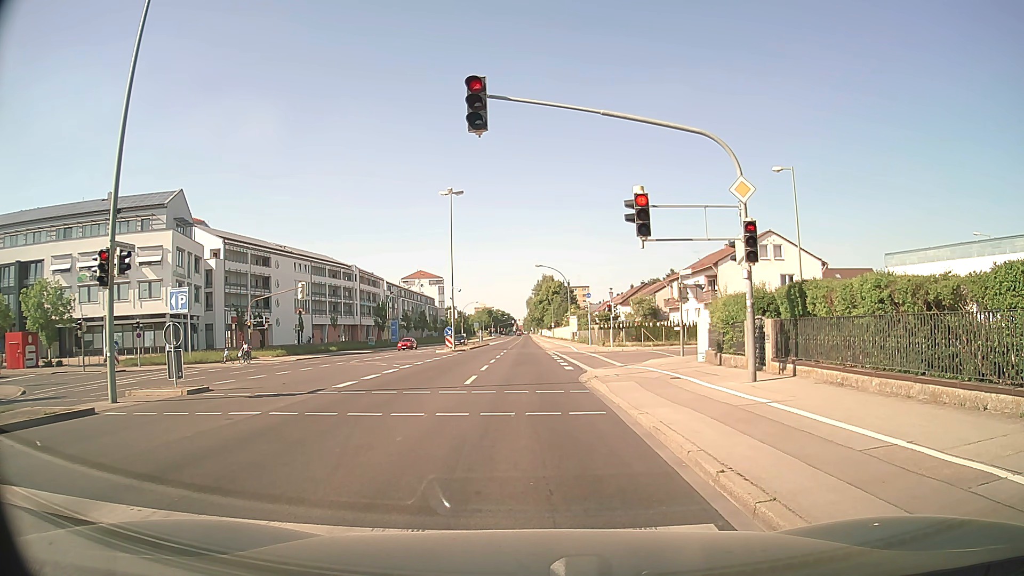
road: secondary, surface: asphalt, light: Day
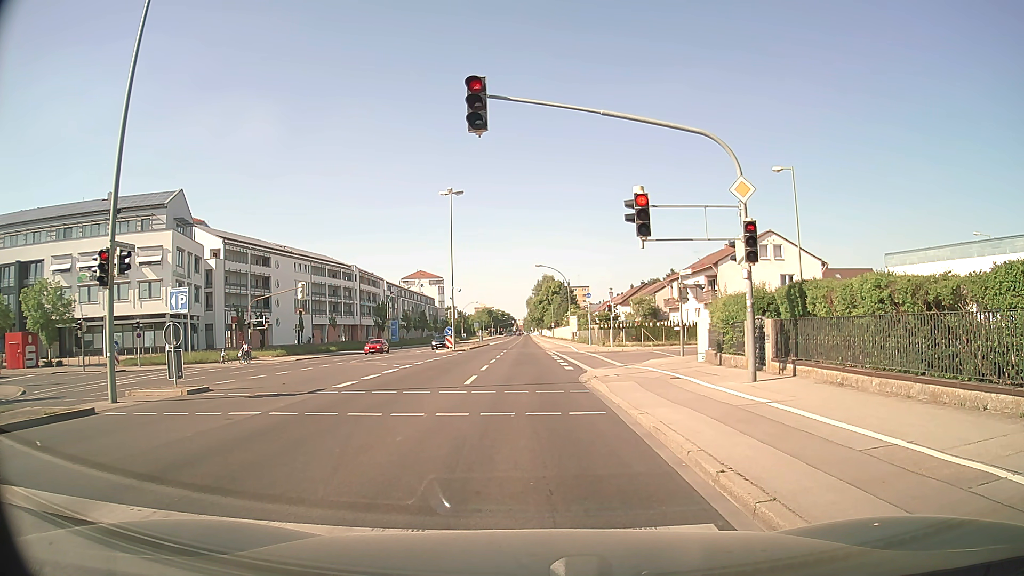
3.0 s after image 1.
(0.0, 0.0) m; 0°
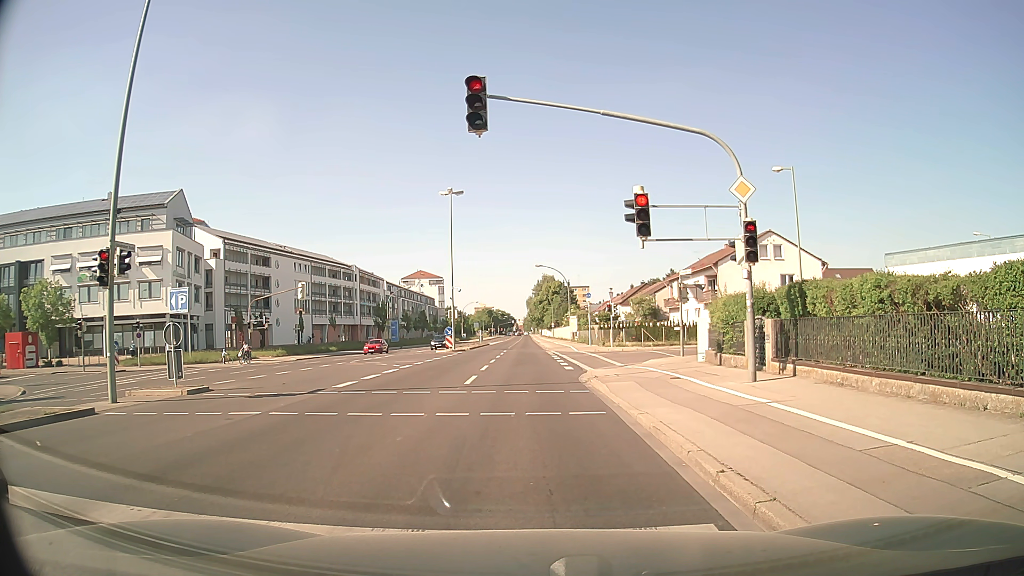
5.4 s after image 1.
(0.0, 0.0) m; 0°
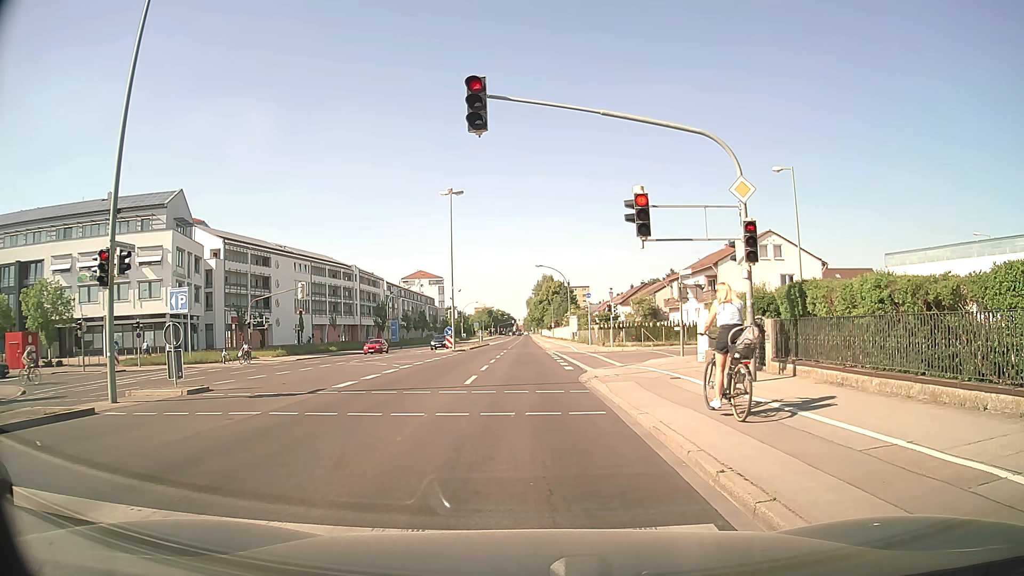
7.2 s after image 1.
(0.0, 0.0) m; 0°
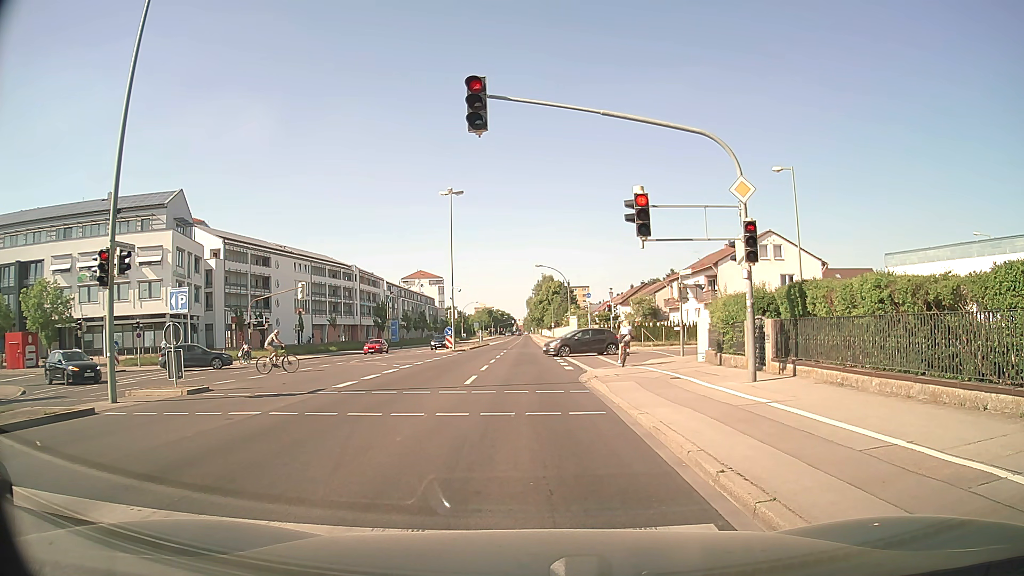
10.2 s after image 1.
(0.0, 0.0) m; 0°
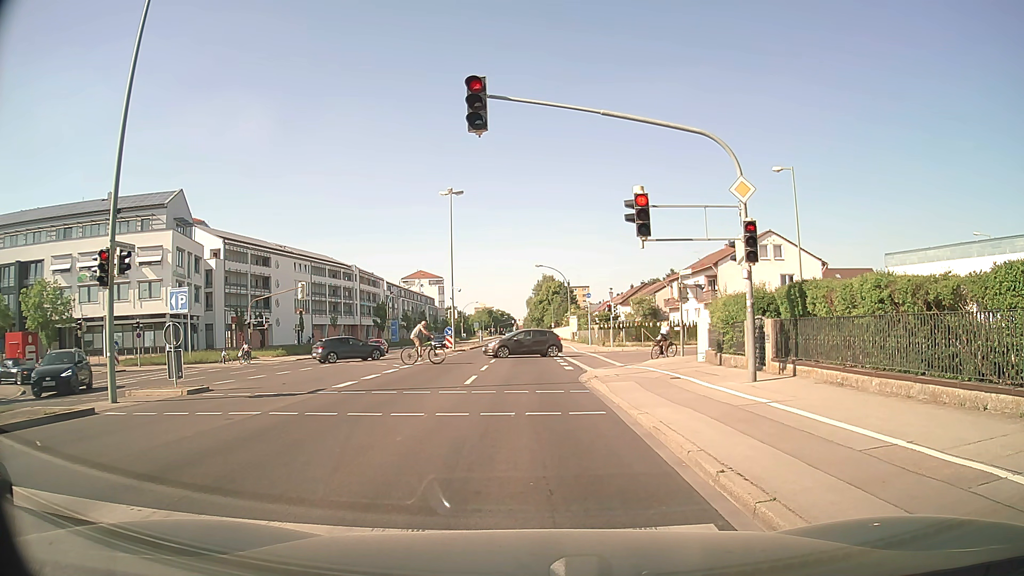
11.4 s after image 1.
(0.0, 0.0) m; 0°
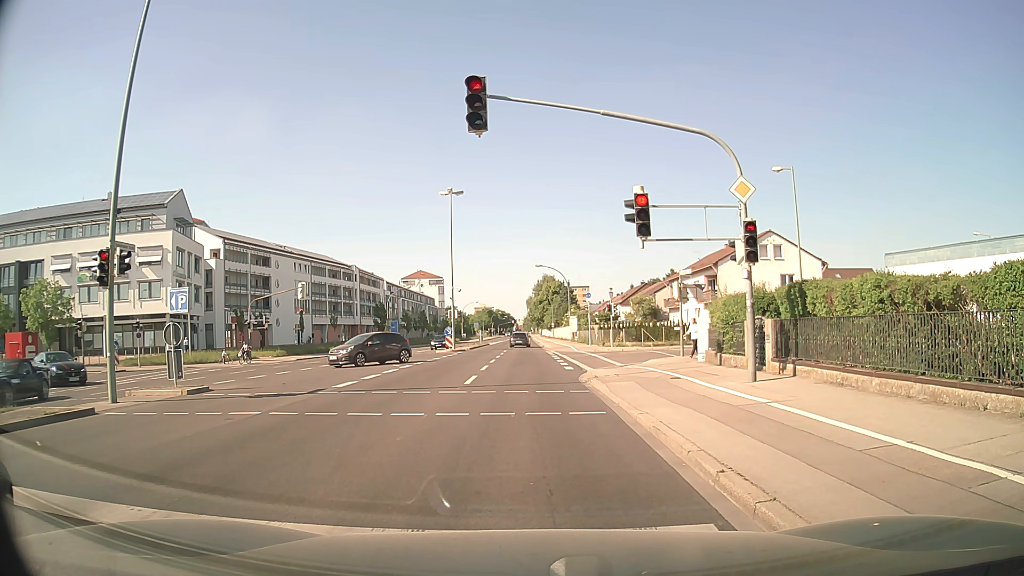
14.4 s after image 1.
(0.0, 0.0) m; 0°
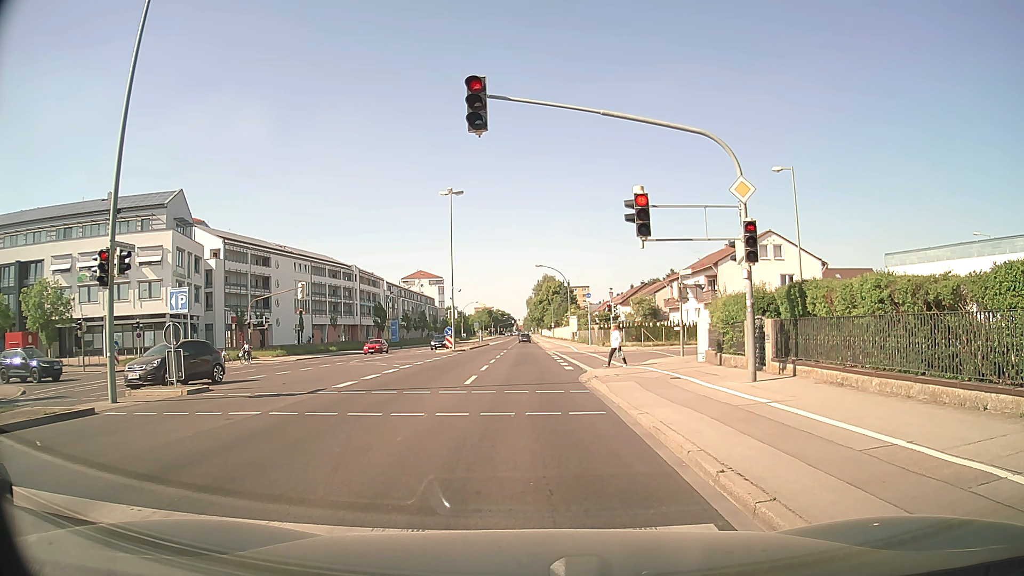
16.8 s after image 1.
(0.0, 0.0) m; 0°
(0, +10) (0, +20) (0, +30) (-1, +40) (-1, +50) (-1, +60) (-1, +70) (-1, +80) (-1, +90) (-1, +100) m
